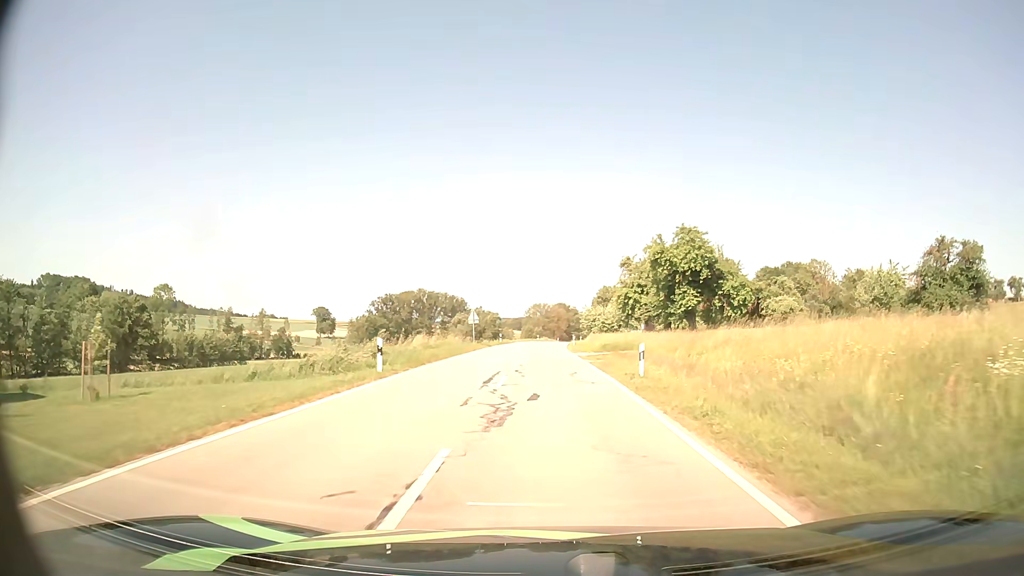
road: tertiary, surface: asphalt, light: Day
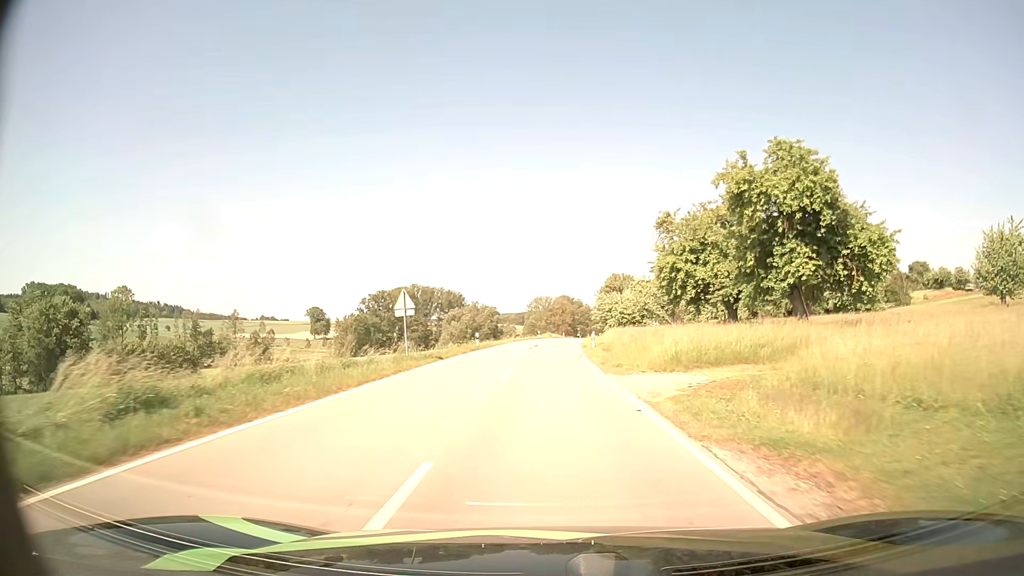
(-0.1, +24.9) m; 0°
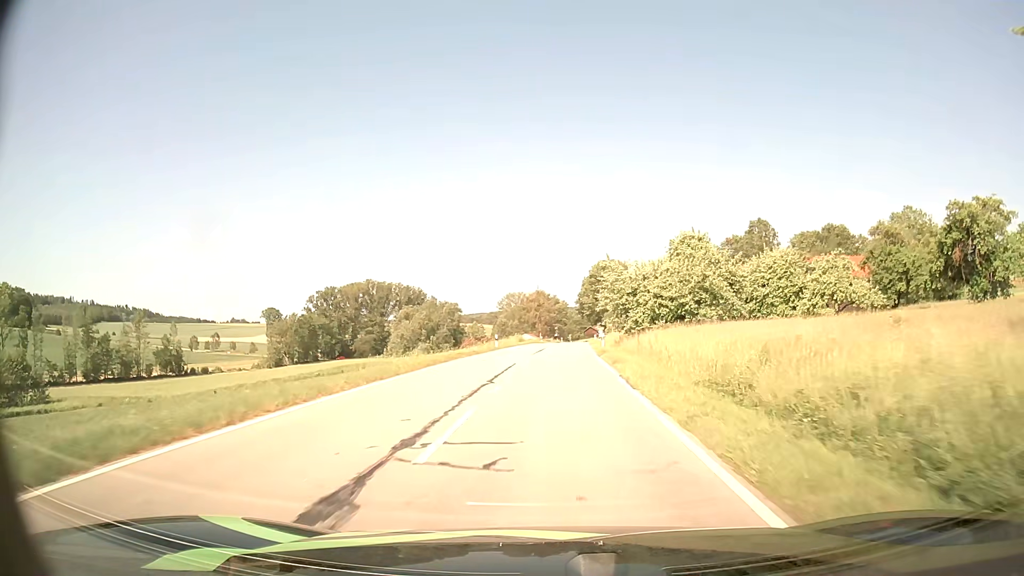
(+0.3, +44.6) m; +2°
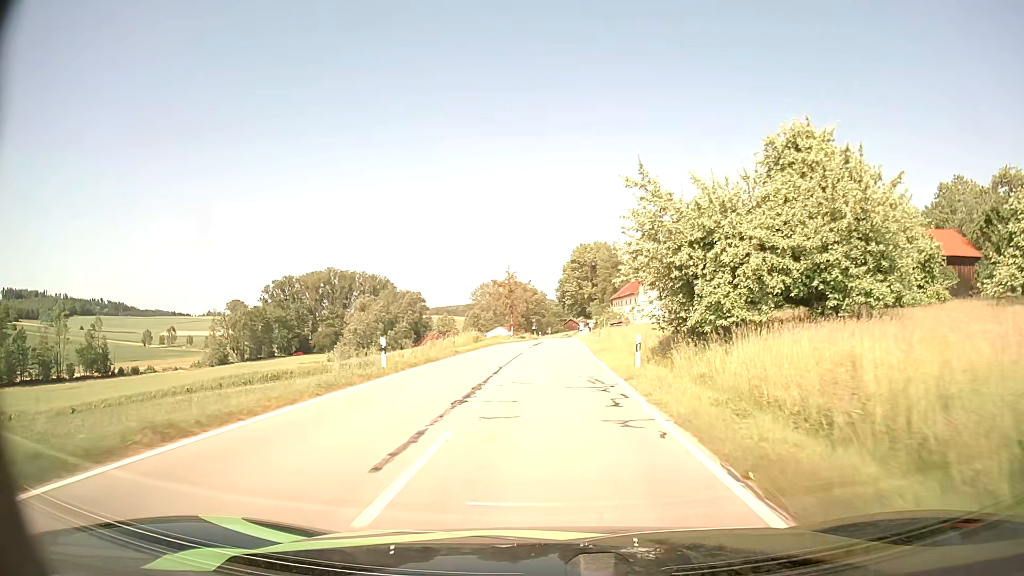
(+0.4, +27.1) m; +2°
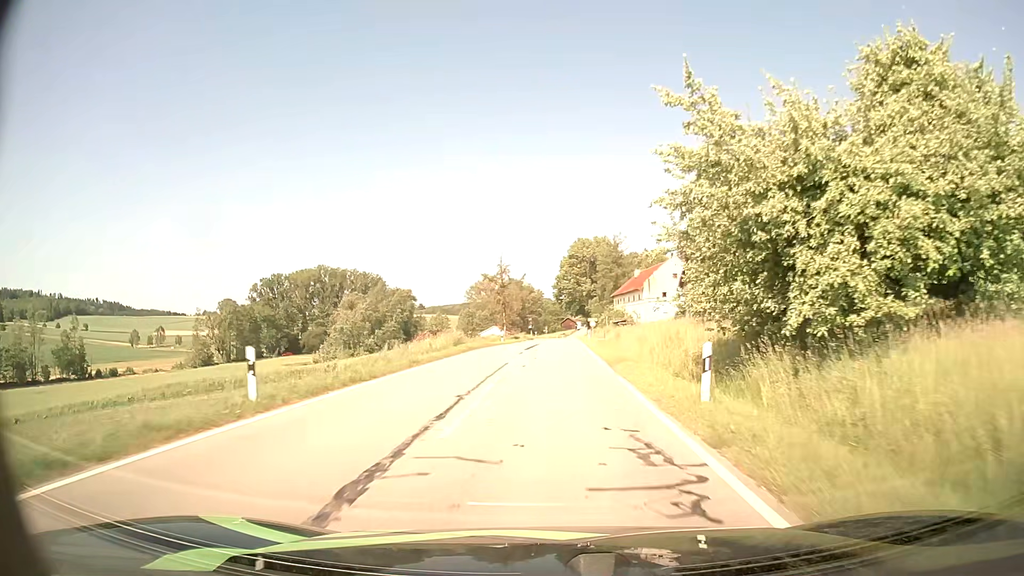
(0.0, +8.8) m; 0°
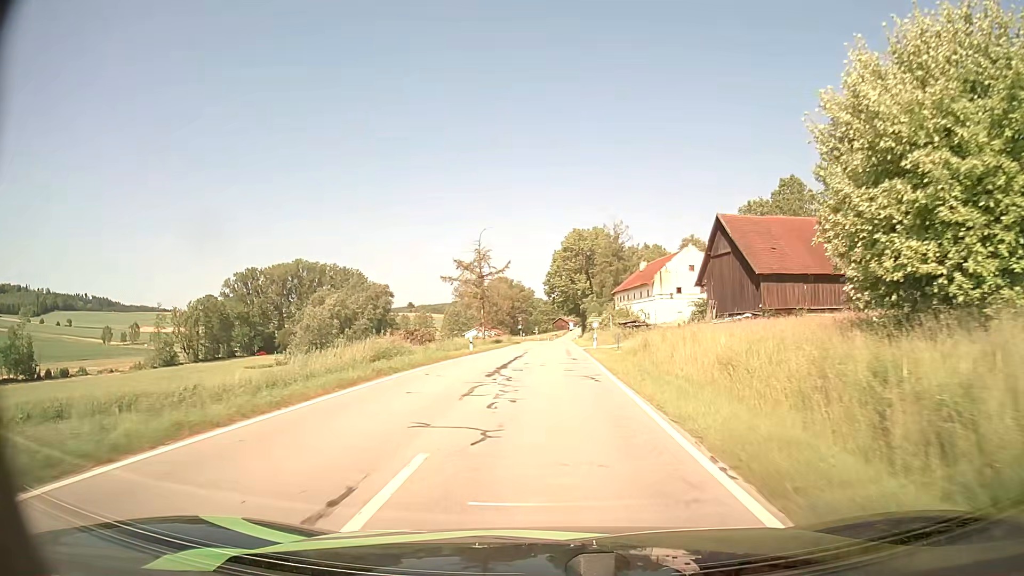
(+0.1, +17.1) m; 0°
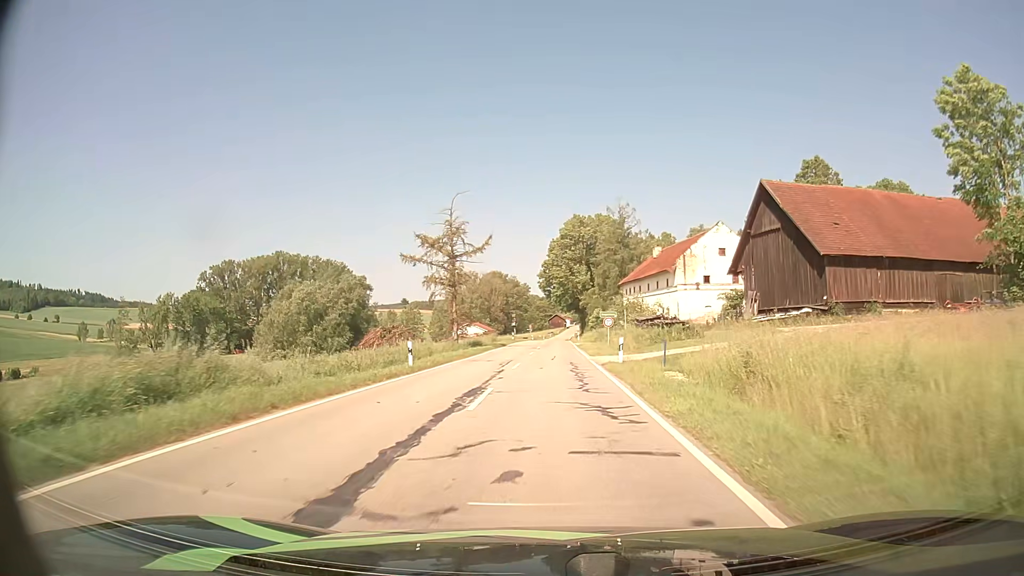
(+0.2, +16.7) m; +1°
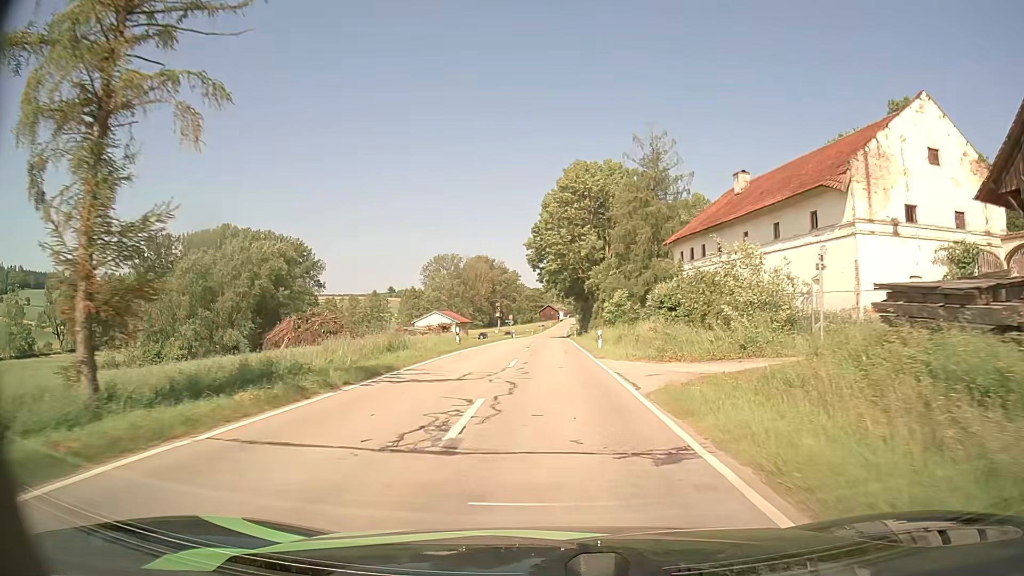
(+0.2, +40.0) m; +1°
(0, +10) (0, +20) (0, +30) (0, +40) (0, +50) (0, +60) (+1, +70) (+1, +80) (+1, +90) (+1, +100) m
